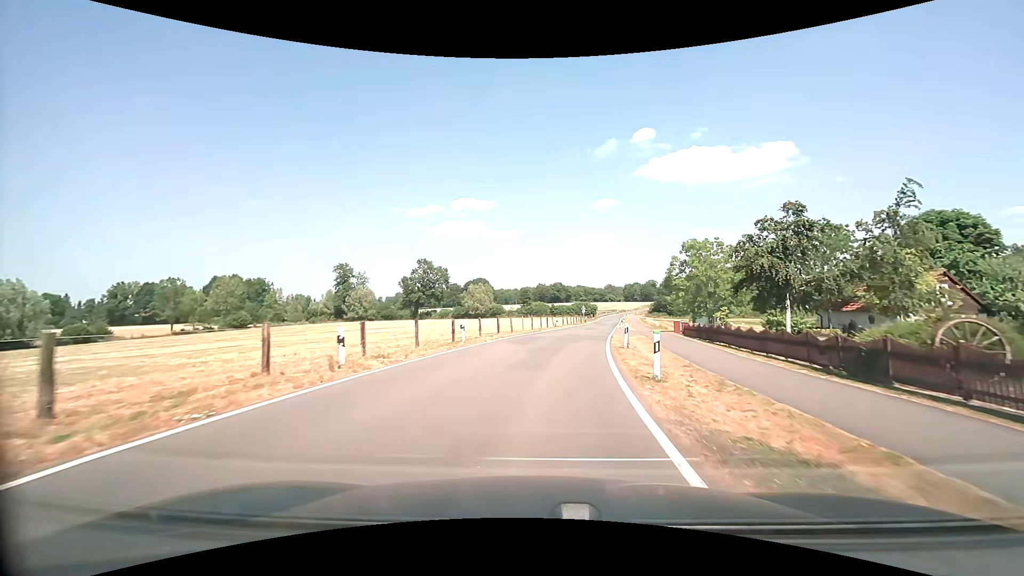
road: tertiary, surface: asphalt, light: Day
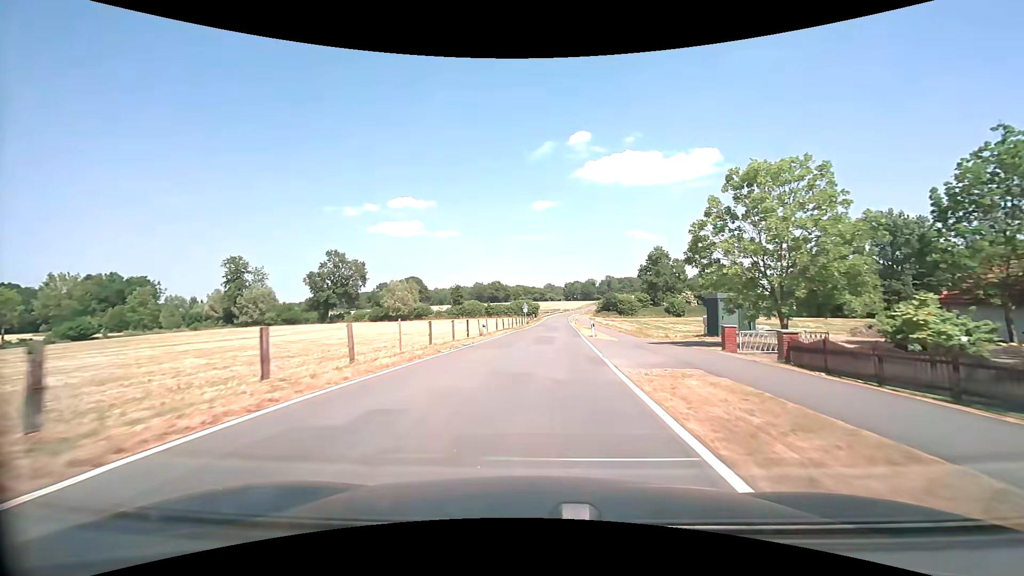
(+1.7, +23.1) m; +7°
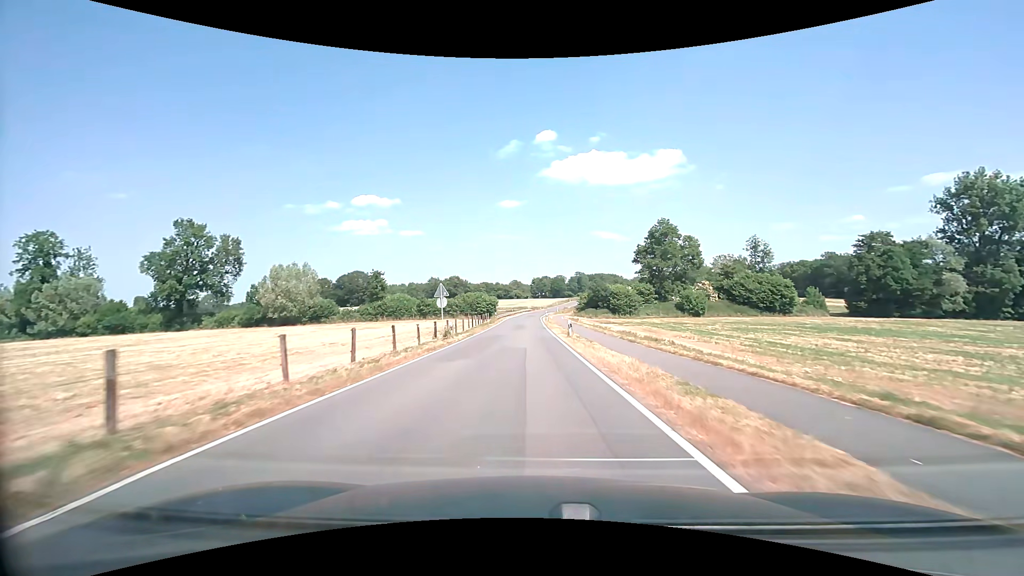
(+2.1, +43.9) m; +4°
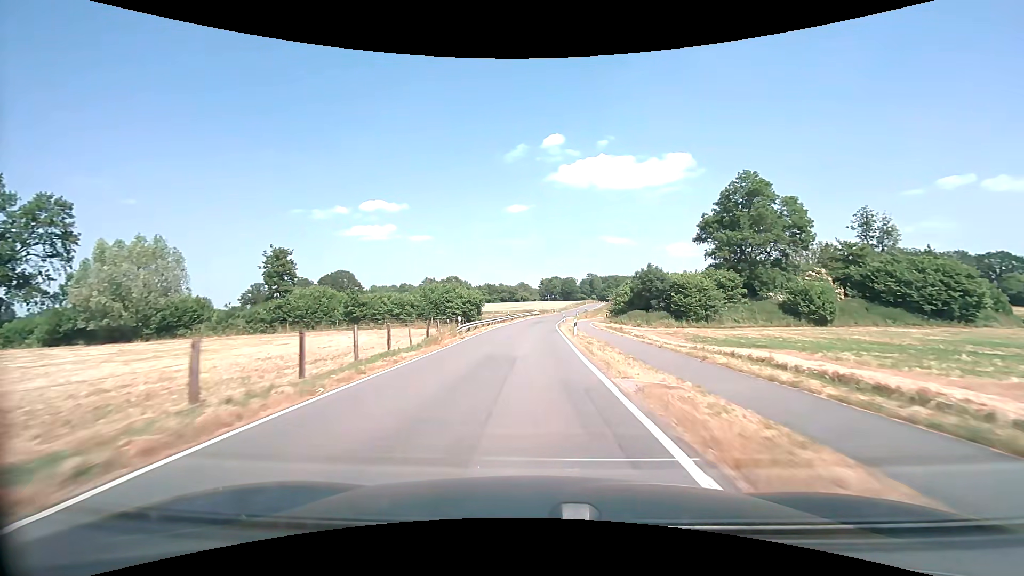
(-0.1, +38.5) m; -1°
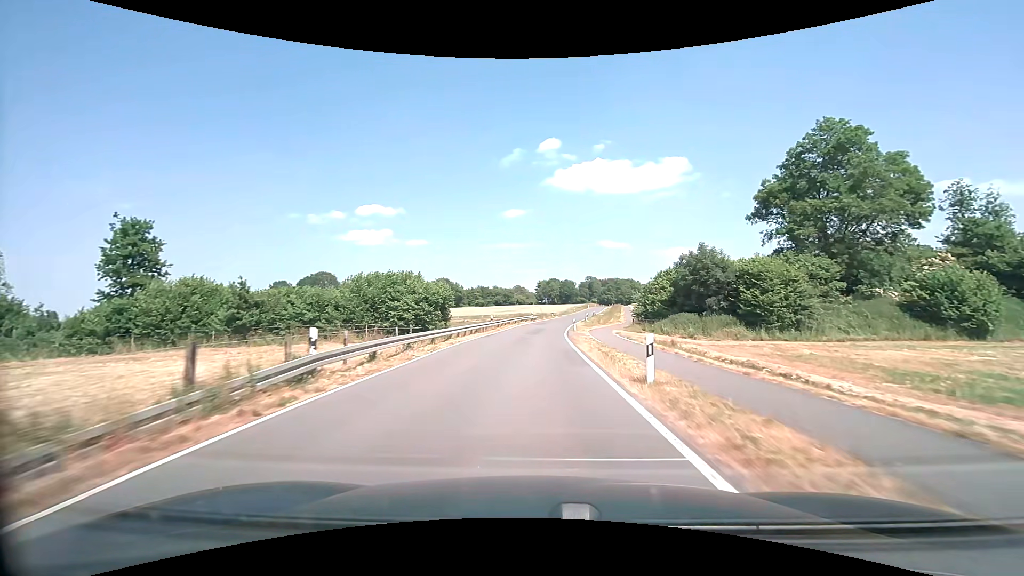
(+0.1, +20.1) m; 0°
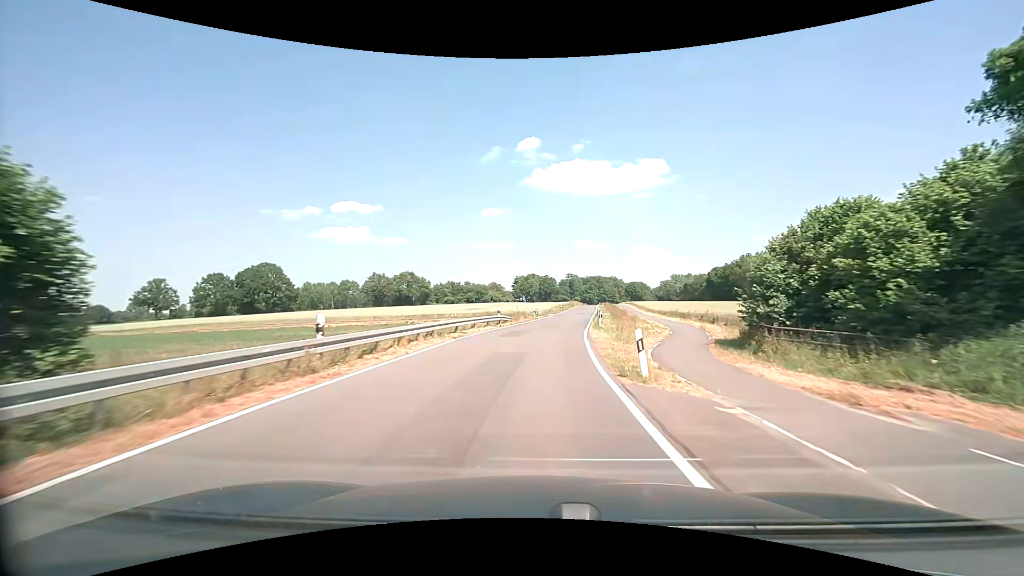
(+0.6, +30.6) m; +2°
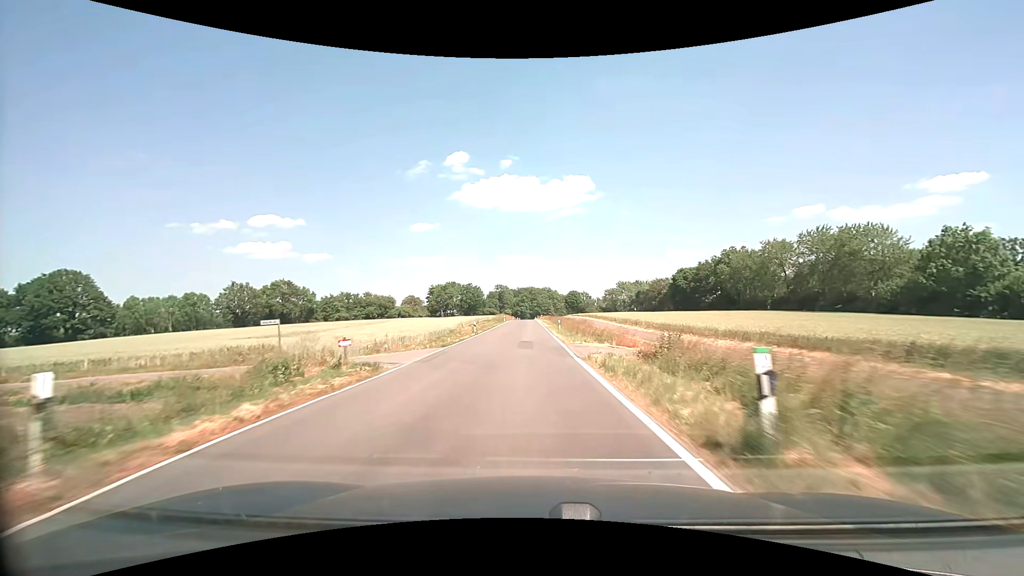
(+4.1, +50.6) m; +8°
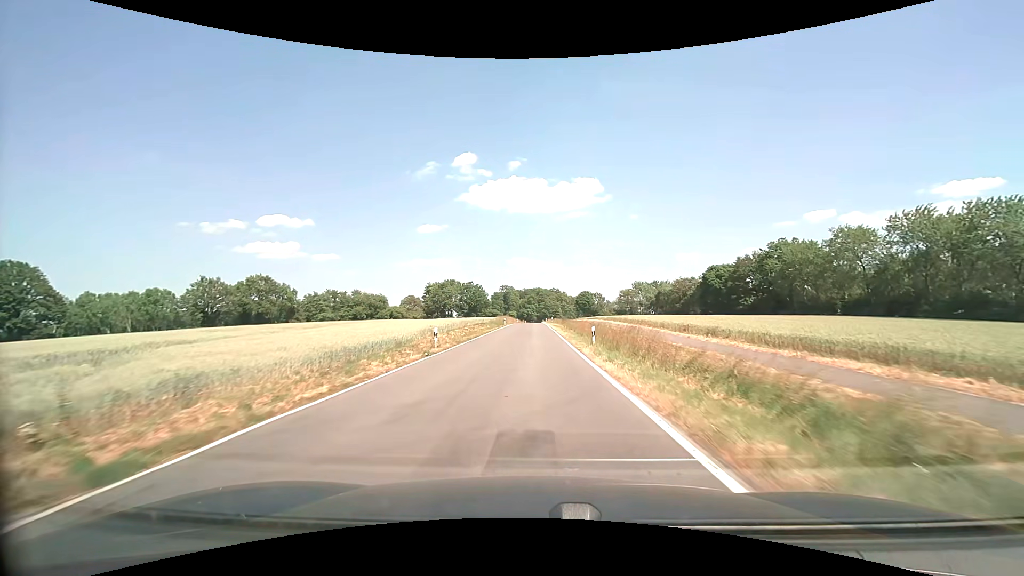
(-0.3, +20.3) m; -1°
(0, +10) (0, +20) (0, +30) (0, +40) (0, +50) (0, +60) (0, +70) (0, +80) (0, +90) (0, +100) m
